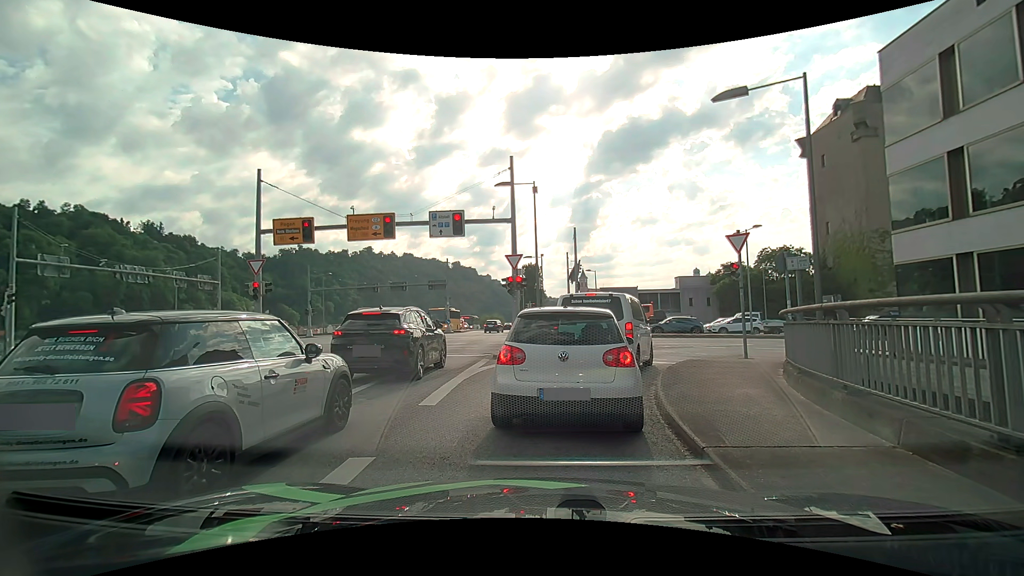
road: primary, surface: asphalt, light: Day
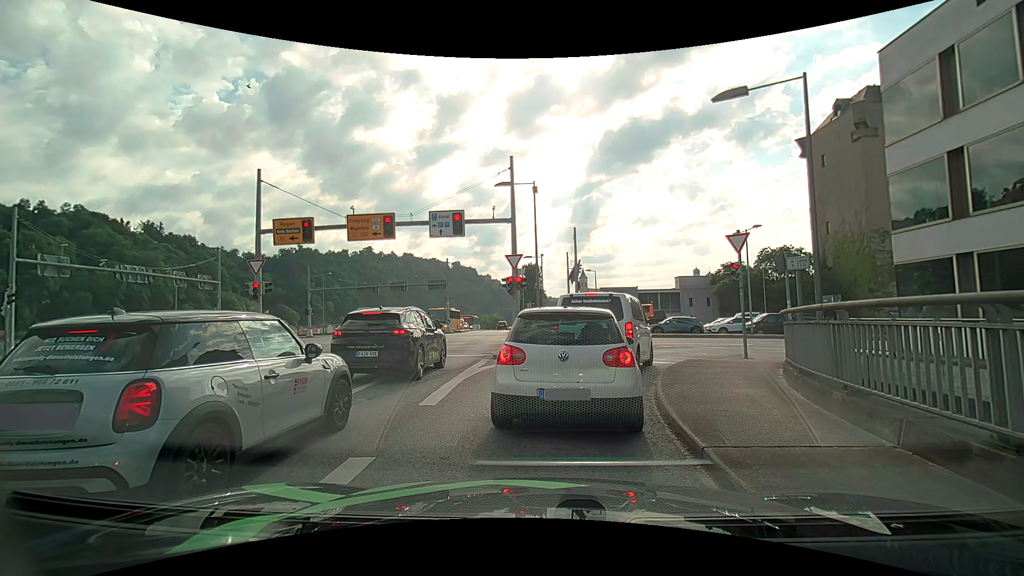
(0.0, 0.0) m; 0°
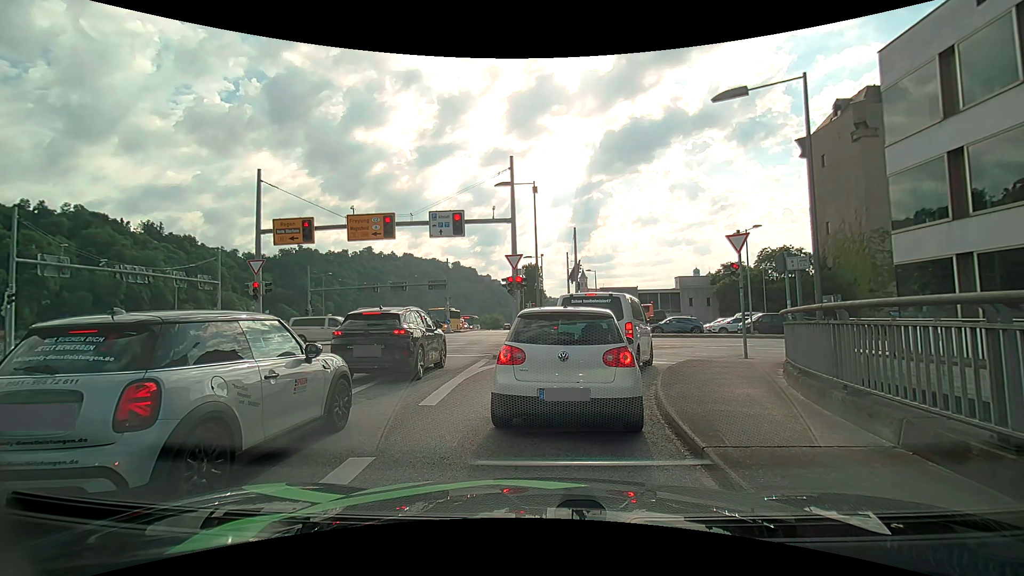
(0.0, 0.0) m; 0°
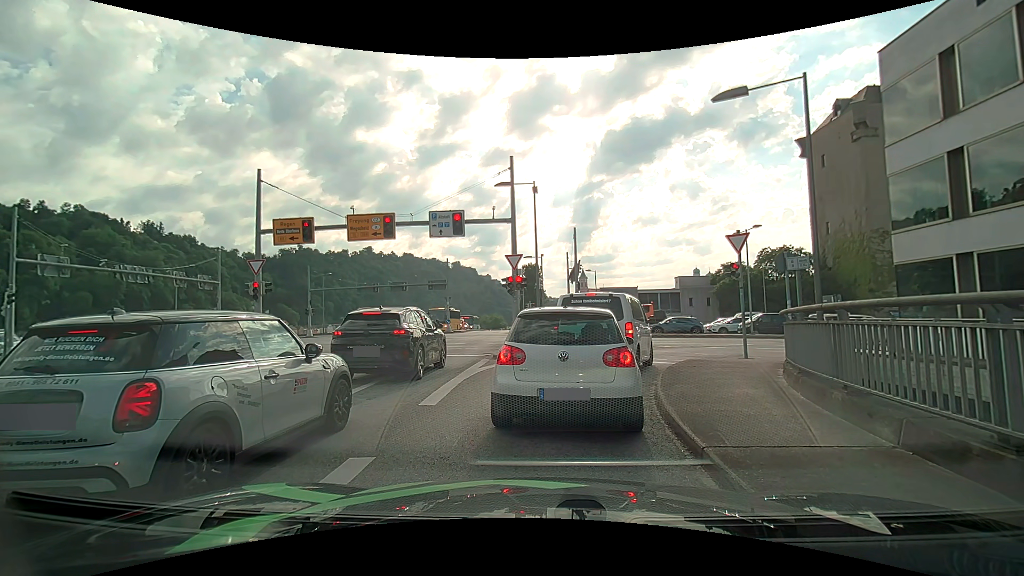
(0.0, 0.0) m; 0°
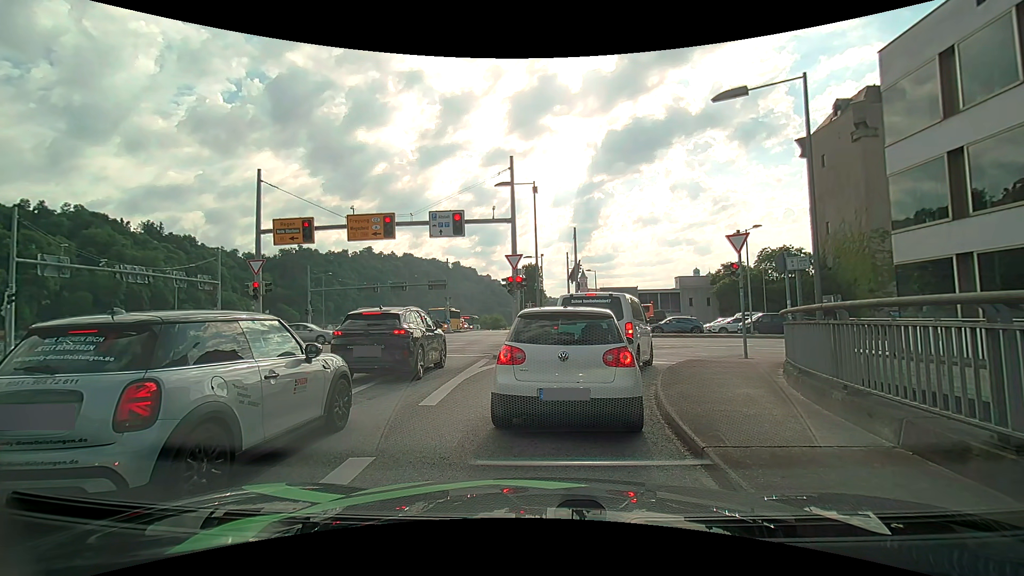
(0.0, 0.0) m; 0°
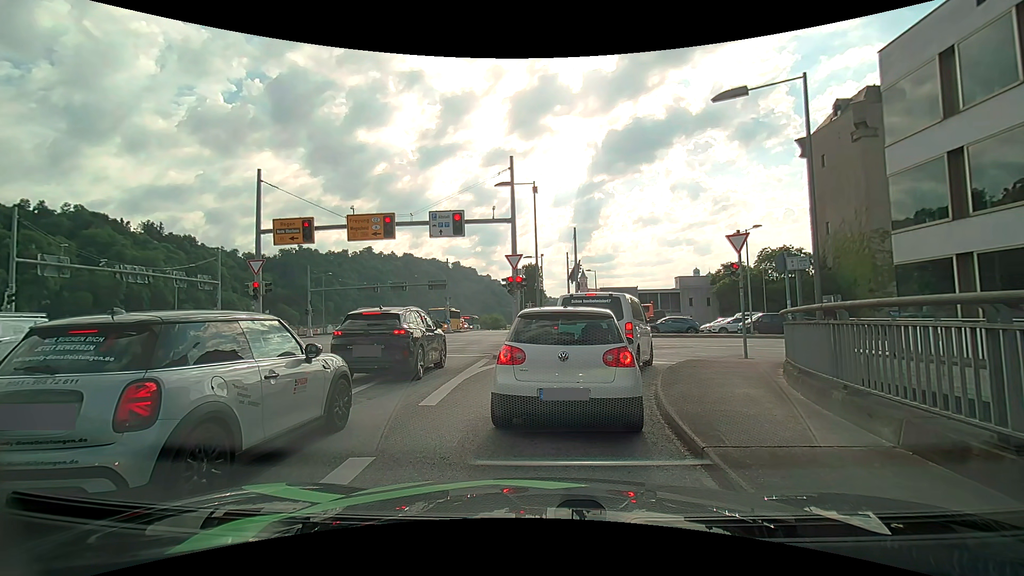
(0.0, 0.0) m; 0°
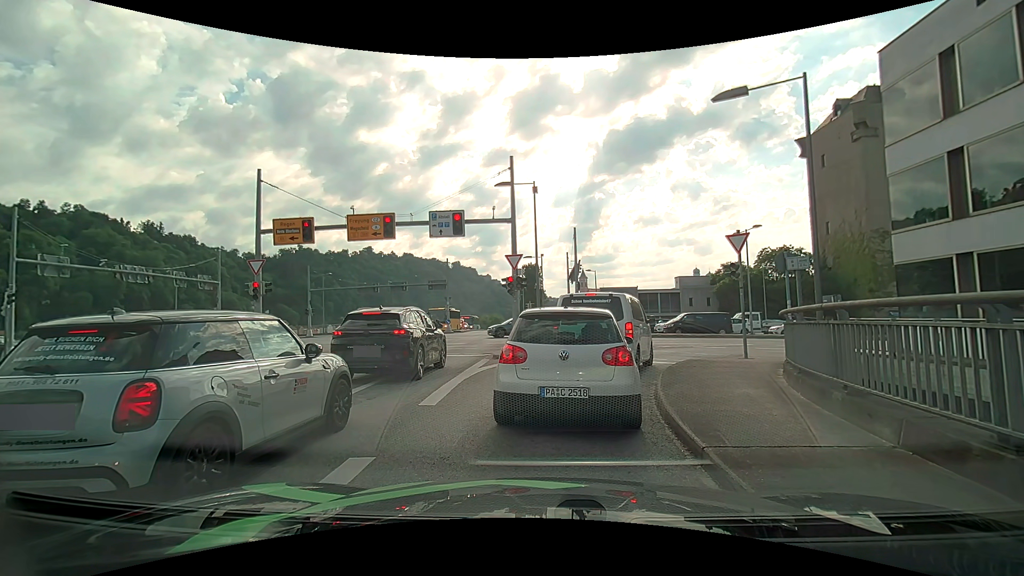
(0.0, 0.0) m; 0°
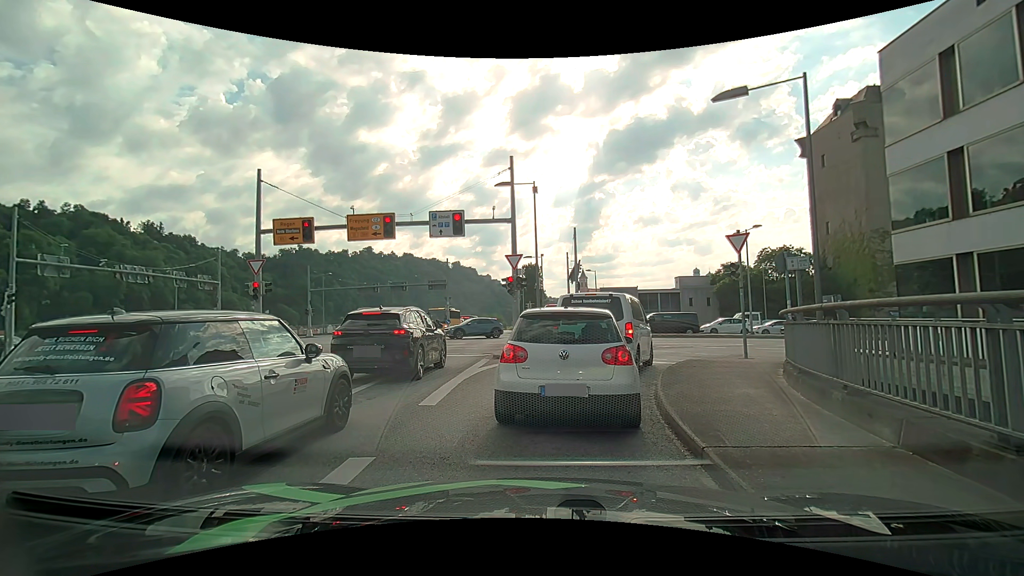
(0.0, 0.0) m; 0°
